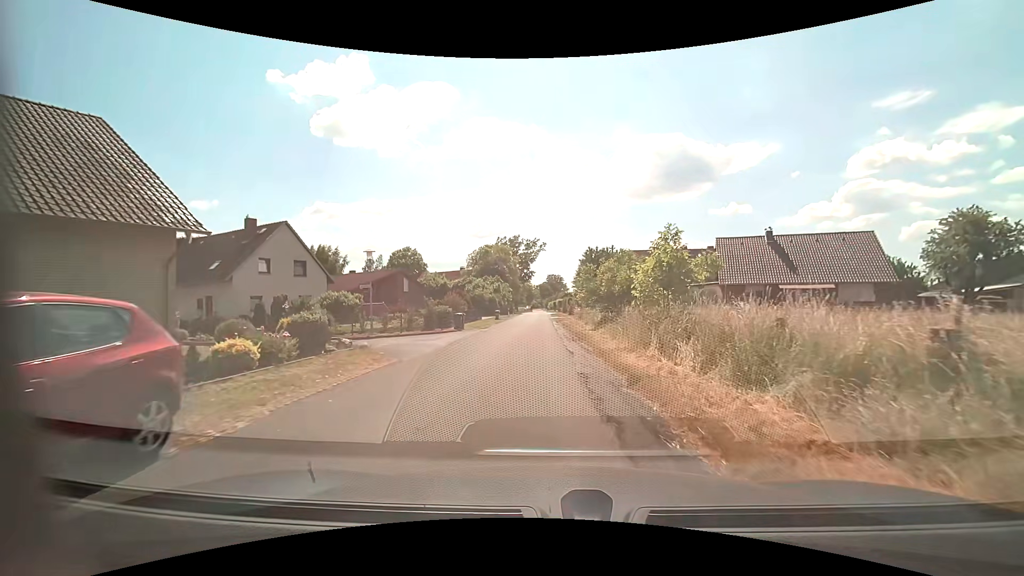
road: unclassified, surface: asphalt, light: Day
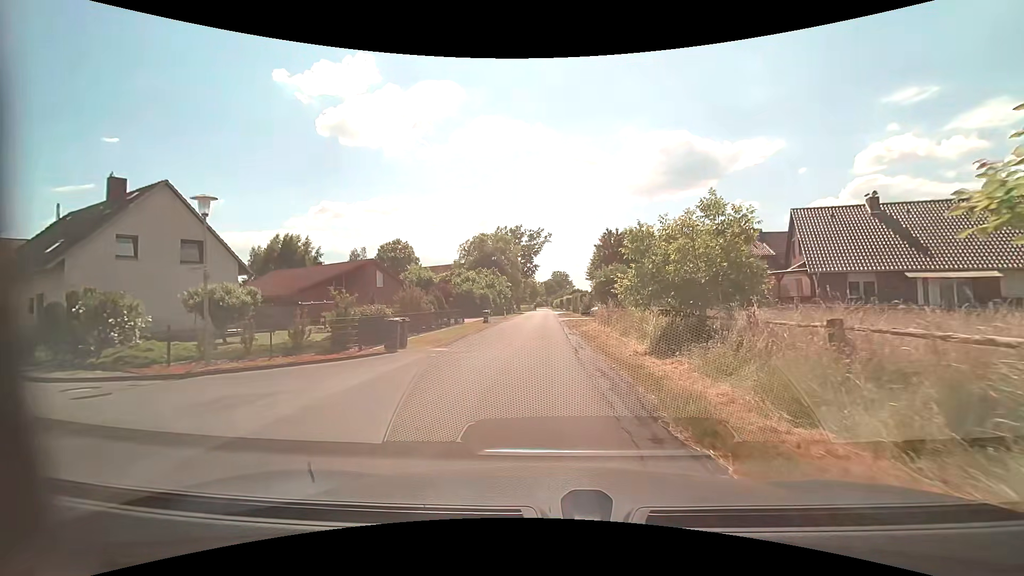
(0.0, +13.3) m; 0°
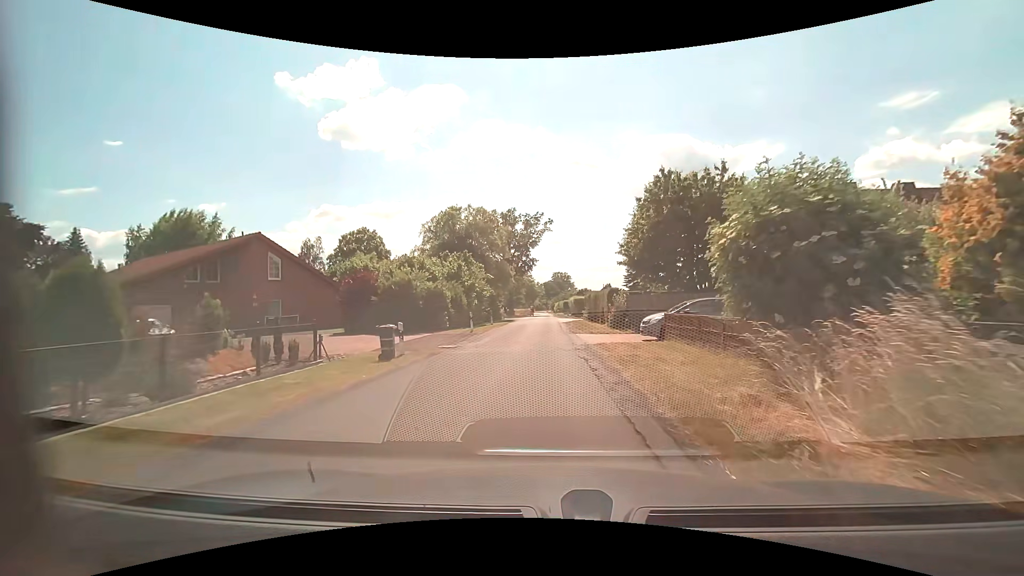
(0.0, +22.4) m; 0°
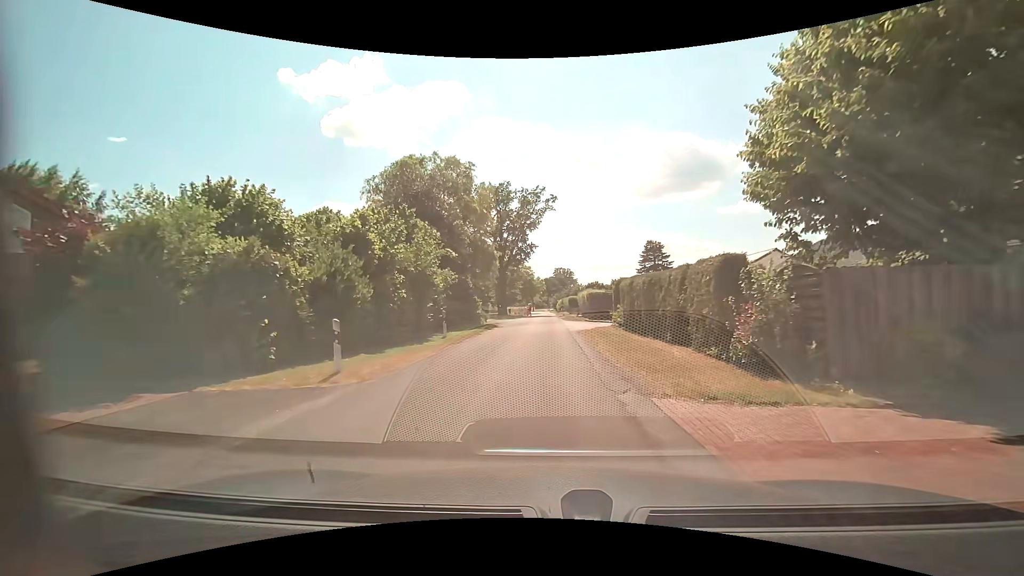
(0.0, +17.6) m; +1°
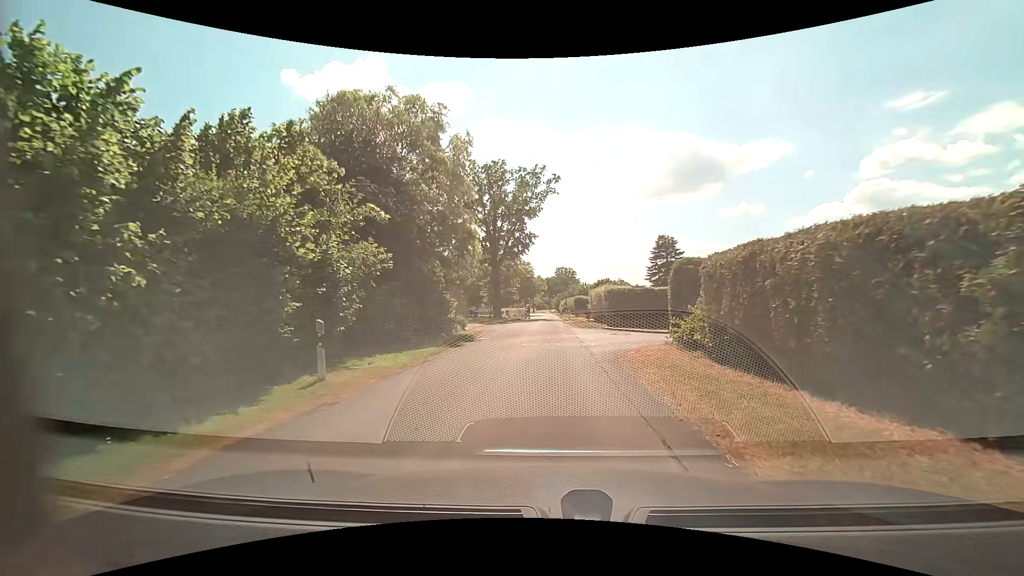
(-0.2, +10.9) m; -1°
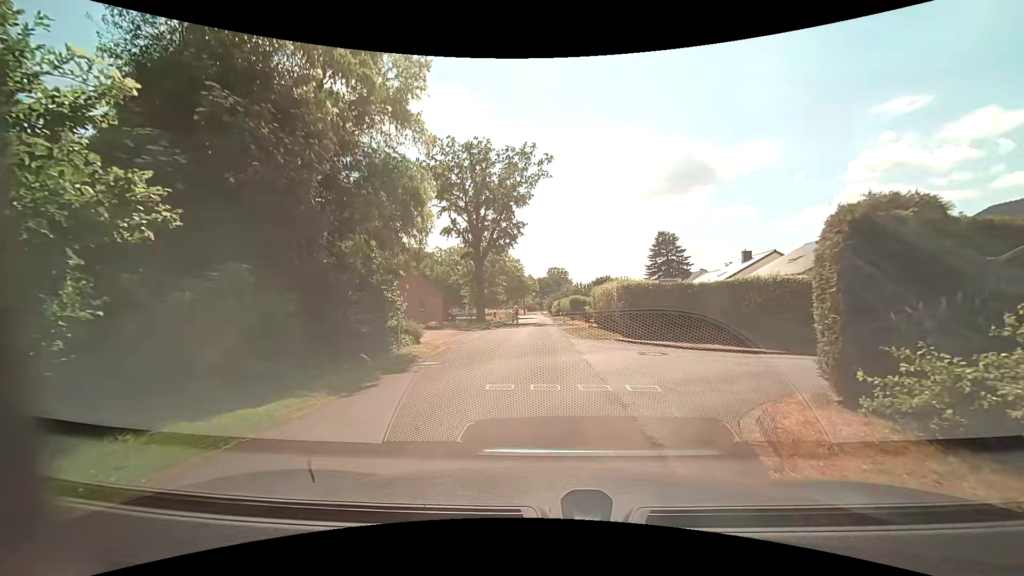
(+0.1, +8.1) m; +1°
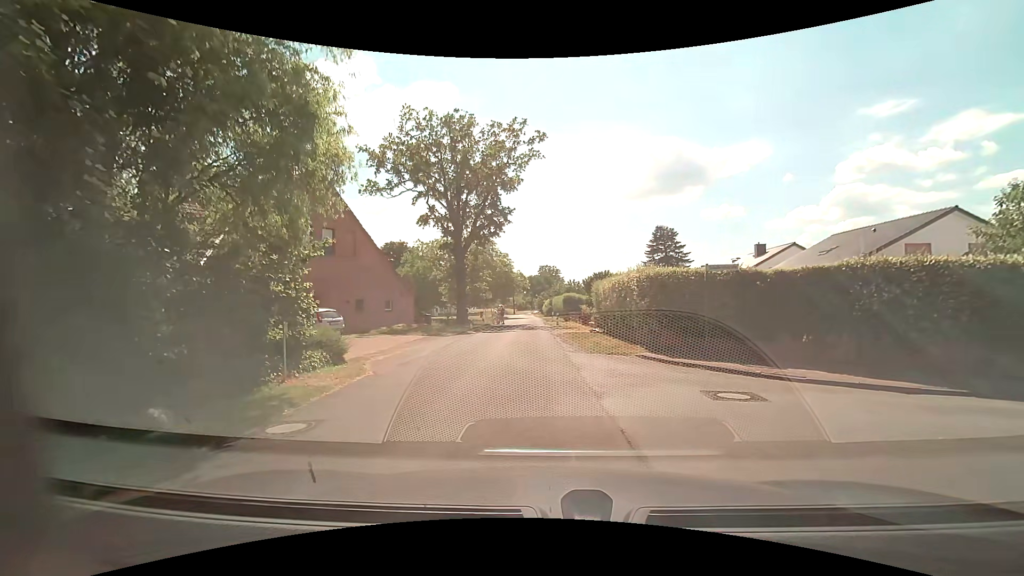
(0.0, +6.3) m; 0°
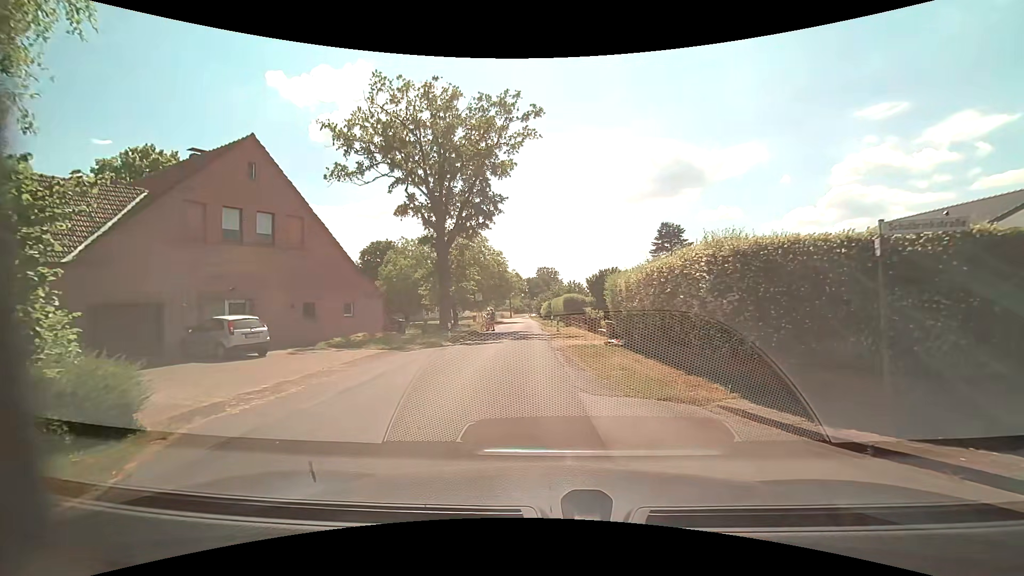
(+0.2, +6.8) m; +2°
(0, +10) (-1, +20) (-1, +30) (-2, +40) (-2, +50) (-2, +60) (-3, +70) (-4, +80) (-6, +90) (-7, +100) m
